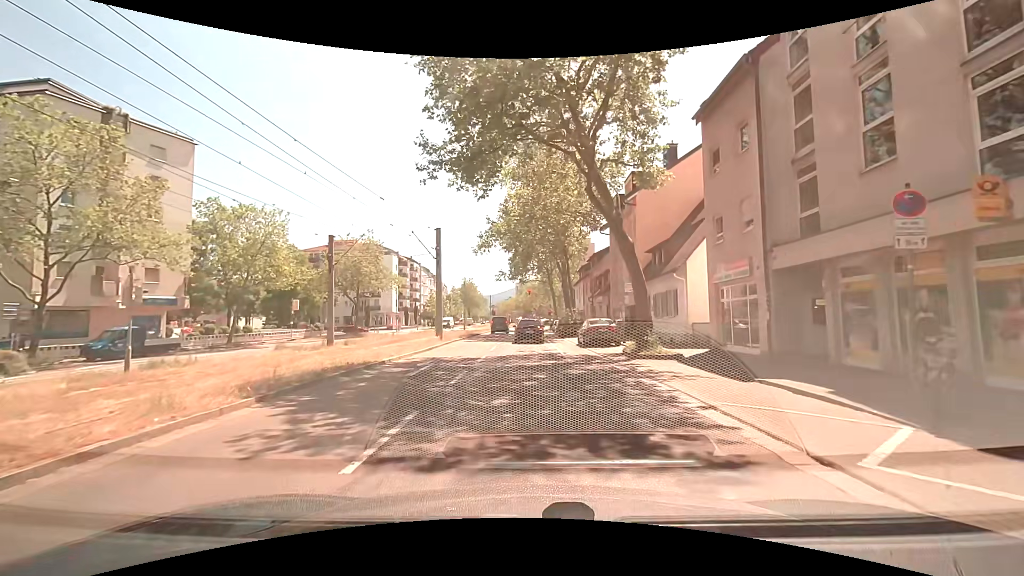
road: tertiary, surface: asphalt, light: Day
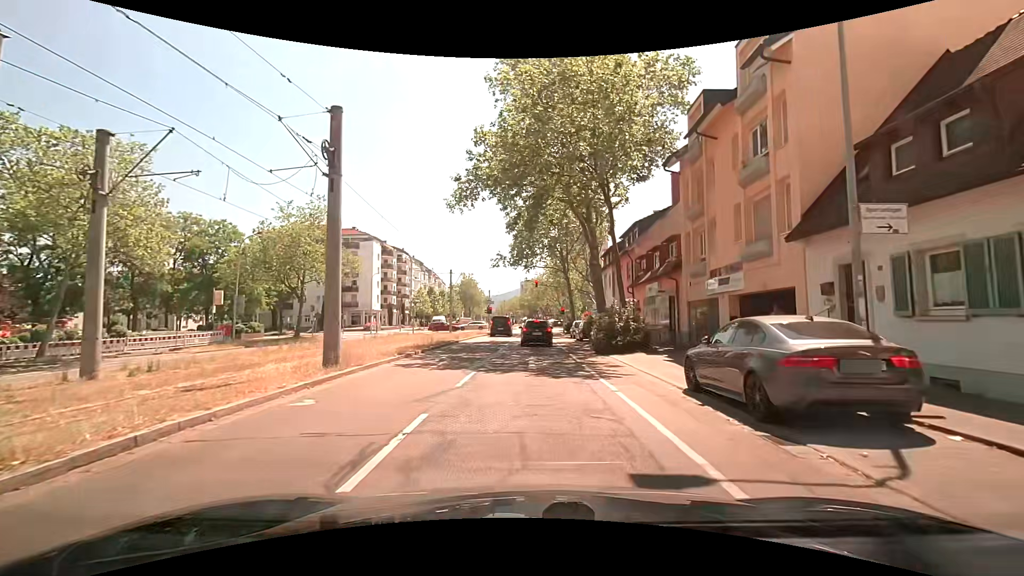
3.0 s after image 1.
(0.0, +18.6) m; +1°
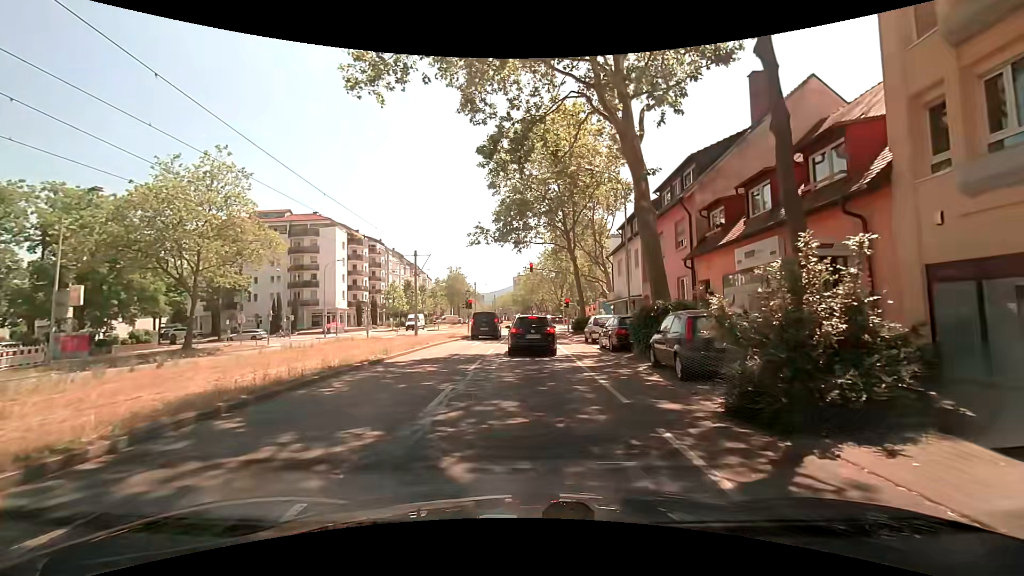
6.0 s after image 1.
(-0.1, +14.8) m; 0°
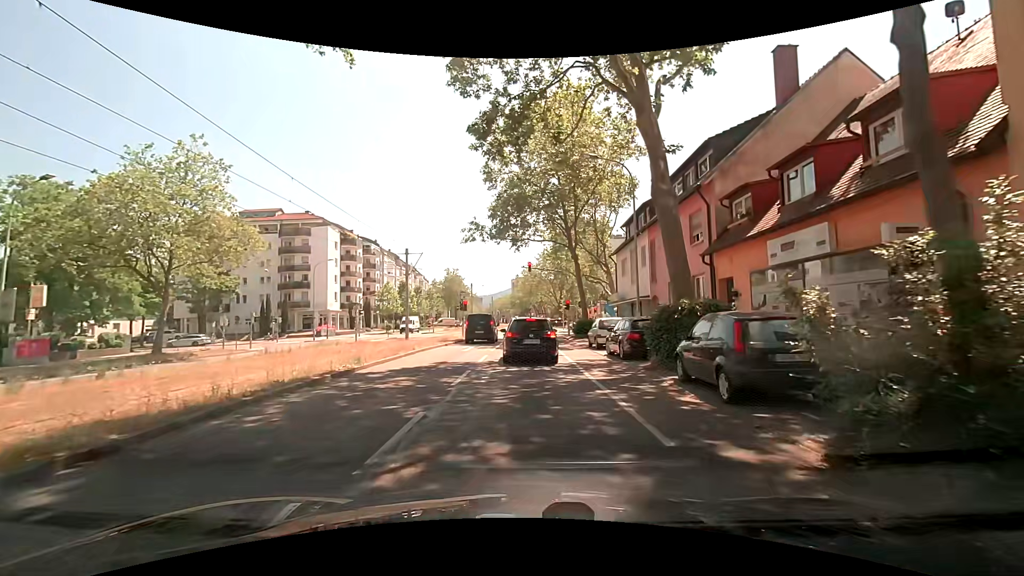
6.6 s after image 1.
(0.0, +2.5) m; 0°
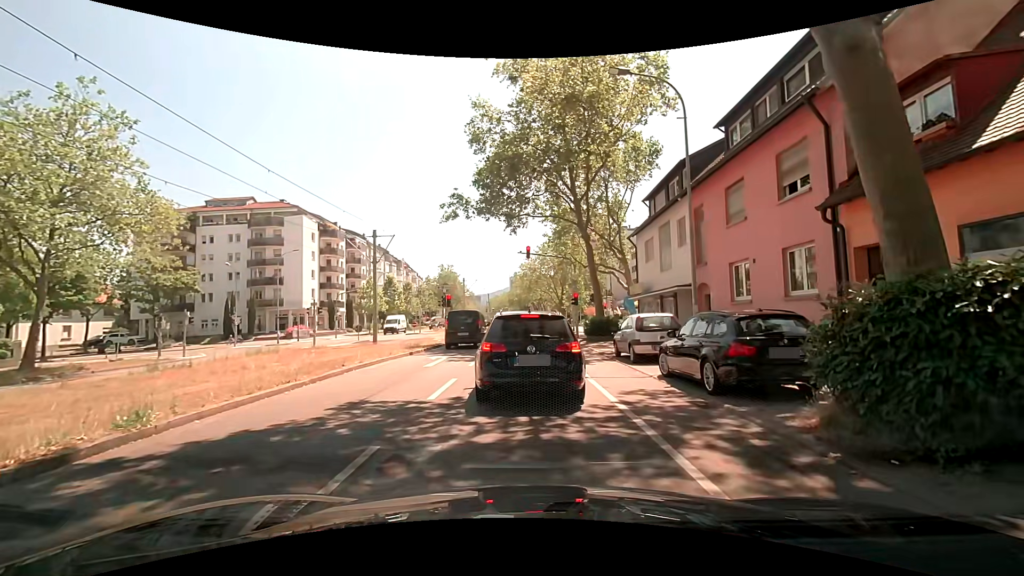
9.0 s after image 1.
(0.0, +7.9) m; 0°
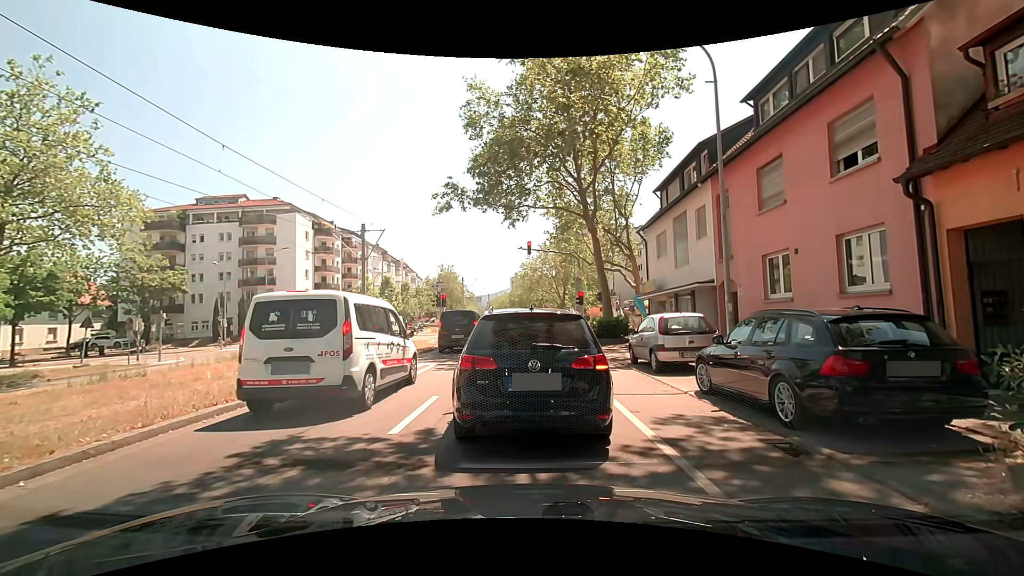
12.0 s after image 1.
(0.0, +2.4) m; +1°
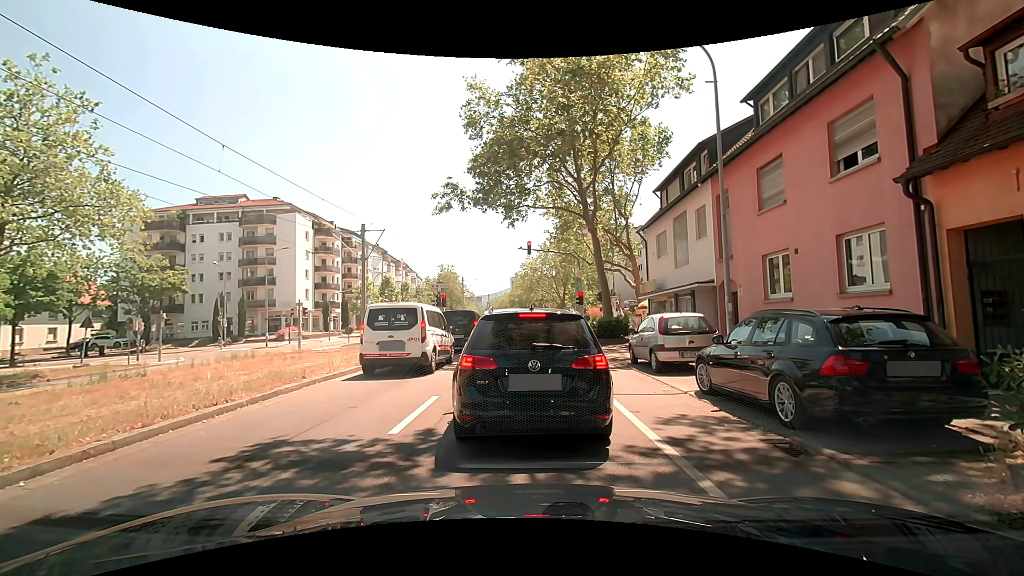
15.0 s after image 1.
(0.0, 0.0) m; 0°
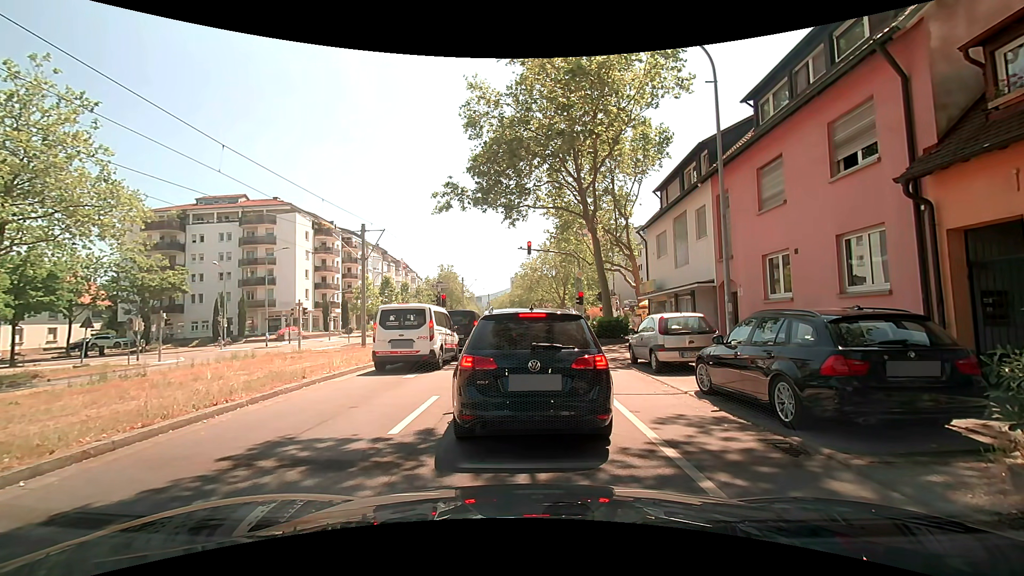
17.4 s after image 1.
(0.0, 0.0) m; 0°
